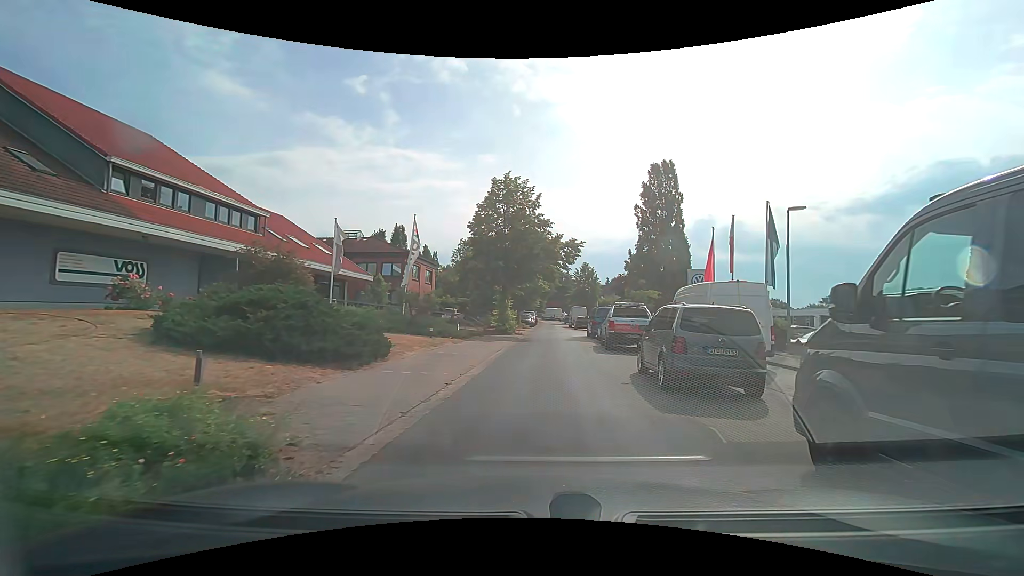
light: Day
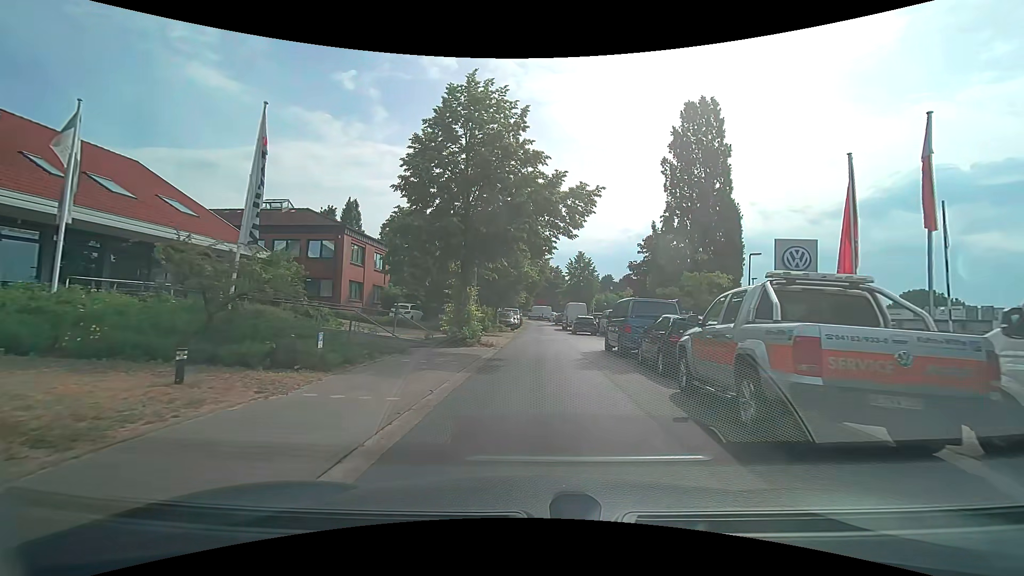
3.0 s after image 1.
(+0.2, +15.1) m; +1°
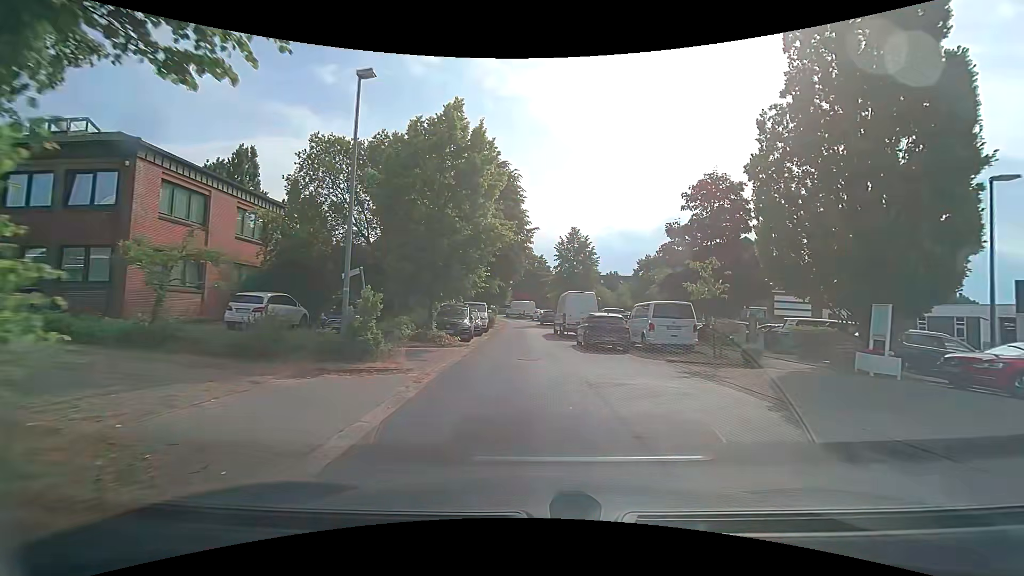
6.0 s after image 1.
(+0.5, +19.0) m; +2°
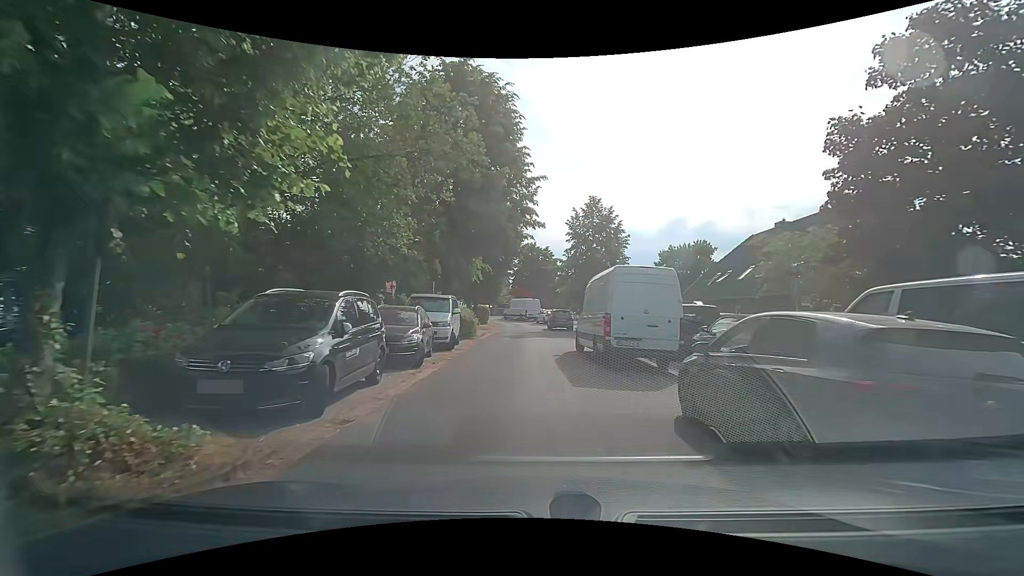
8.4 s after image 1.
(+0.1, +15.4) m; 0°
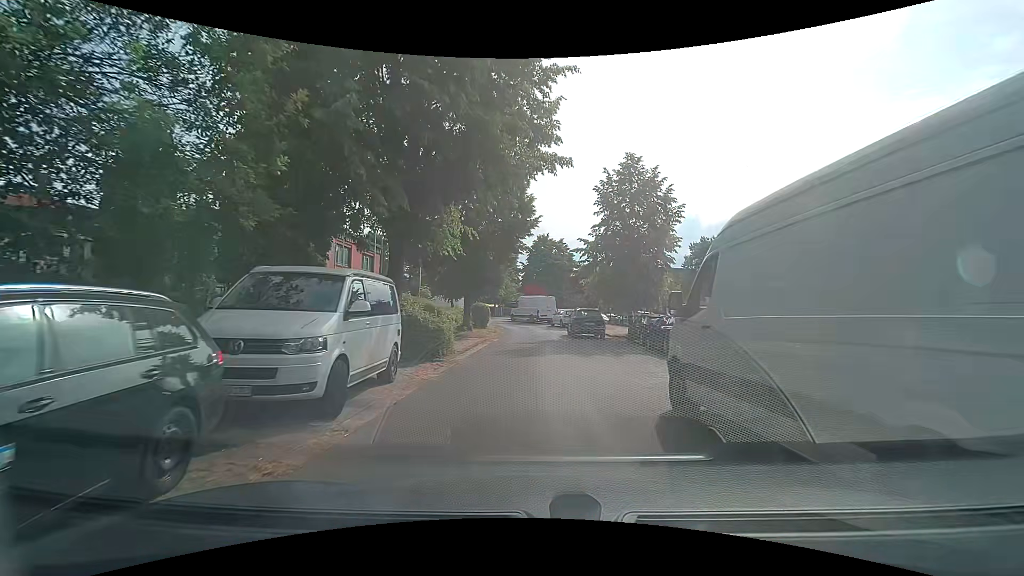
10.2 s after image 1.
(-0.1, +11.3) m; -1°
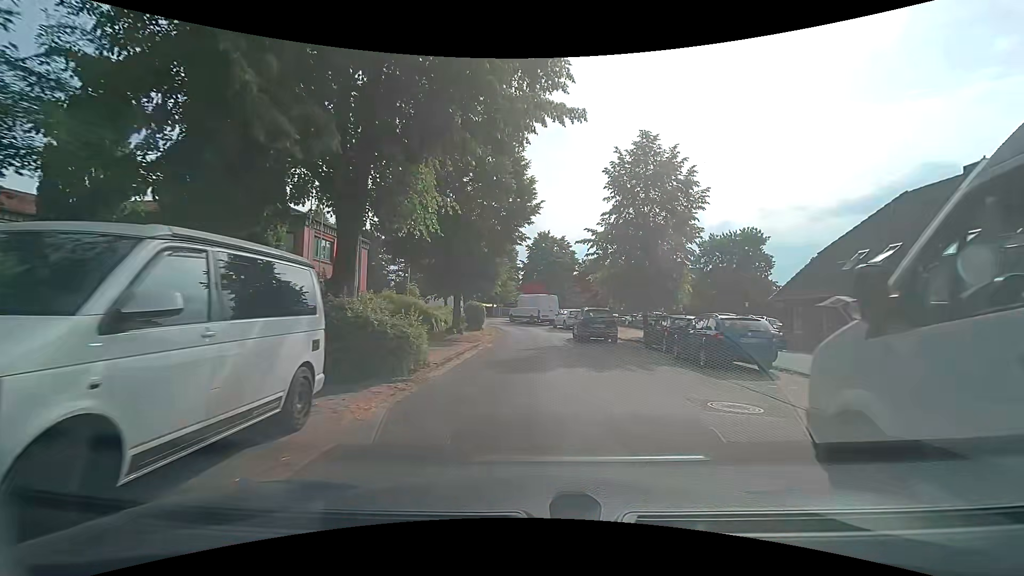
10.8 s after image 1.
(0.0, +3.8) m; 0°
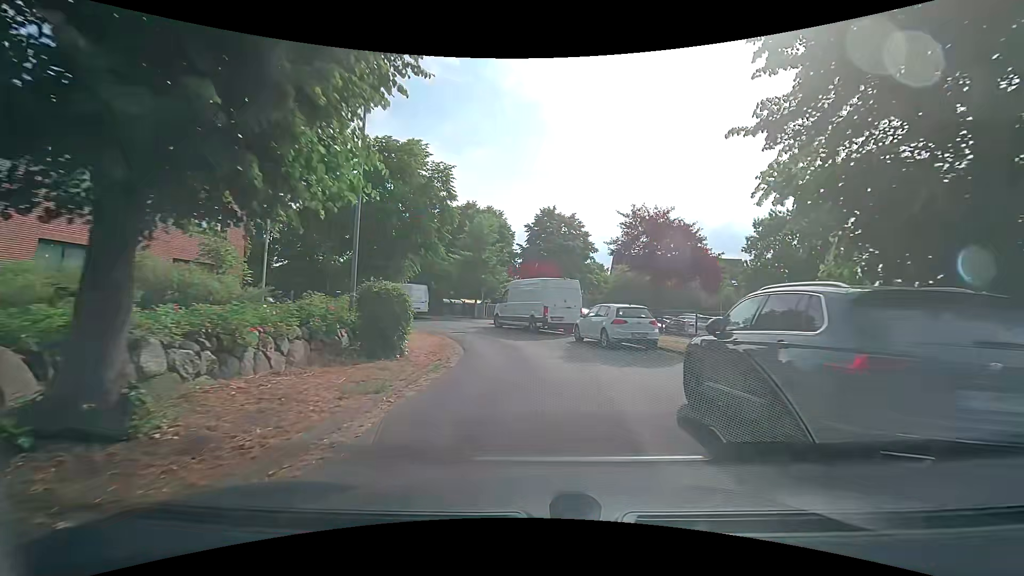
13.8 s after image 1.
(0.0, +19.6) m; -1°
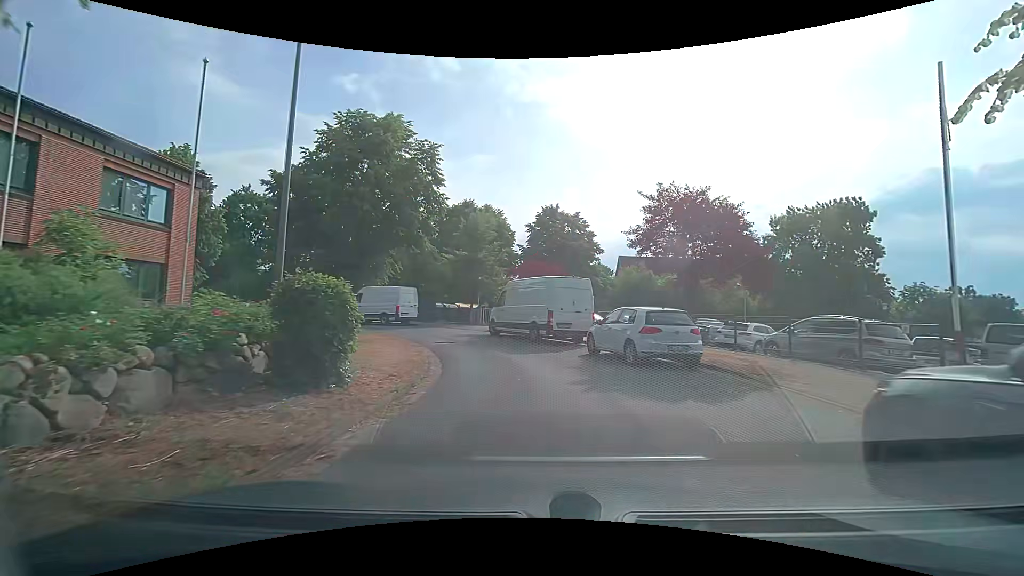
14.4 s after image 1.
(0.0, +4.0) m; +1°
(0, +10) (-2, +20) (-7, +28) (-15, +34) (-25, +38) (-35, +38) (-45, +38) (-55, +39) (-65, +39) (-75, +40) m
